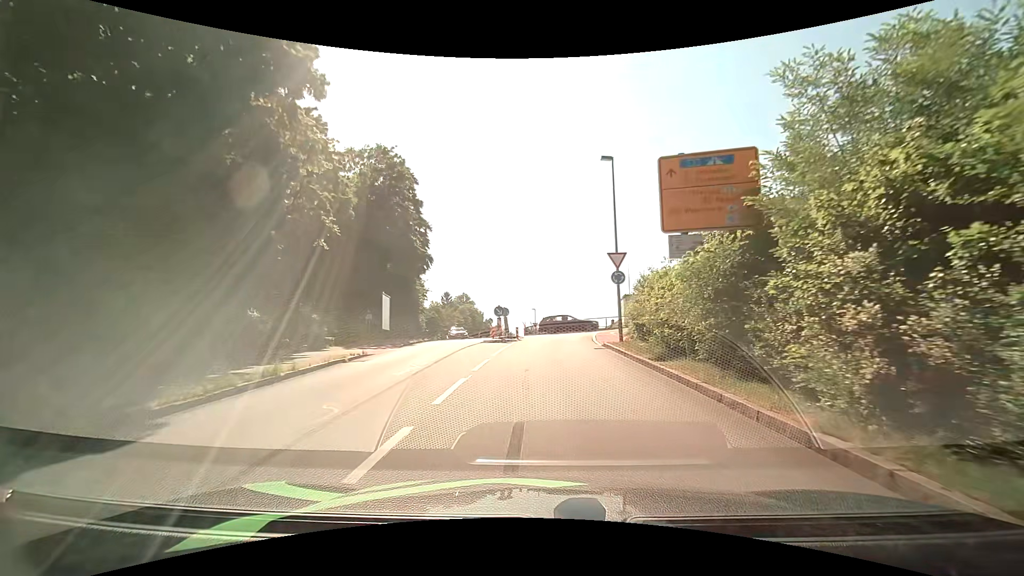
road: residential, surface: asphalt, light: Day
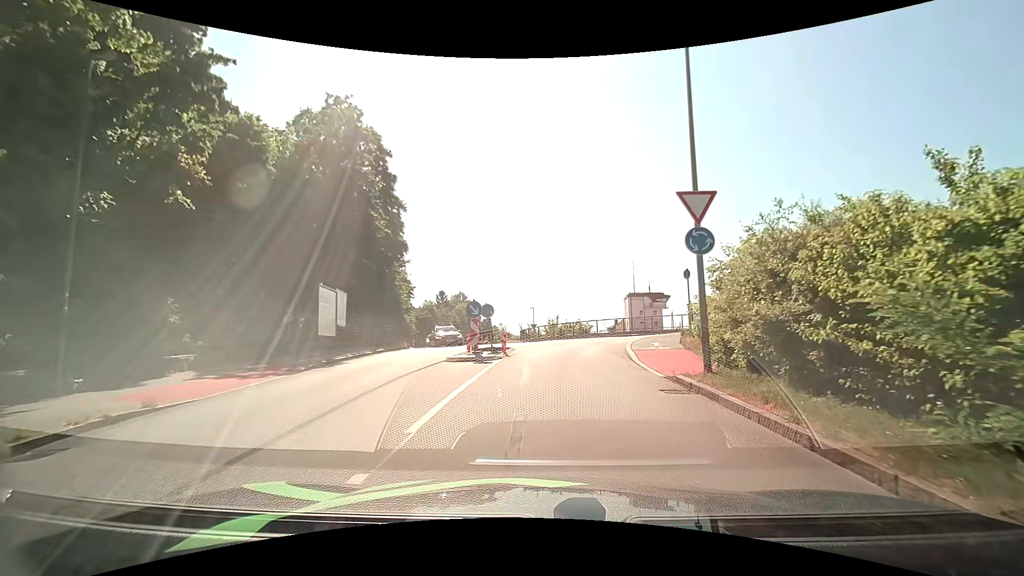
(-0.1, +10.4) m; 0°
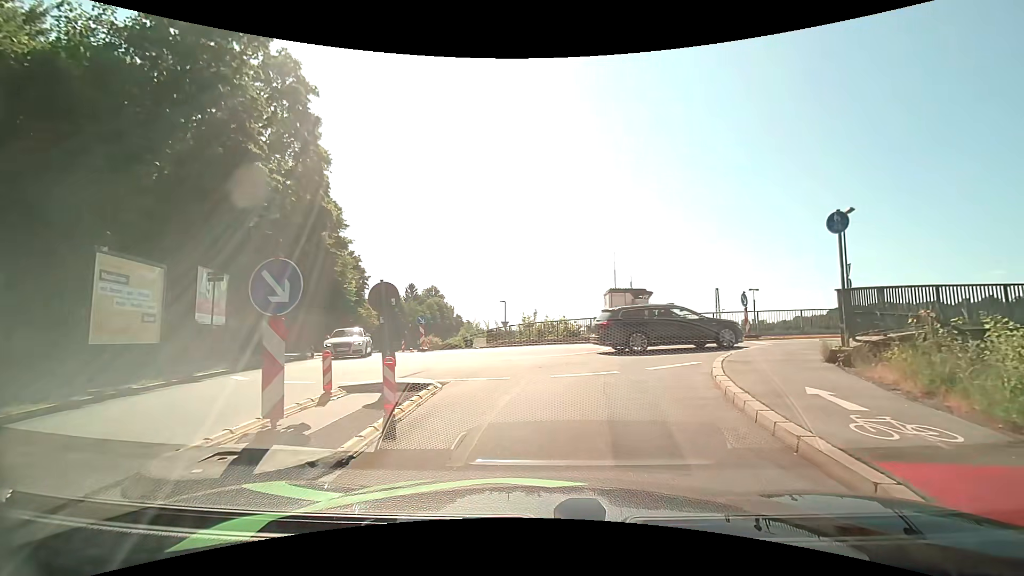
(+0.1, +11.8) m; +3°
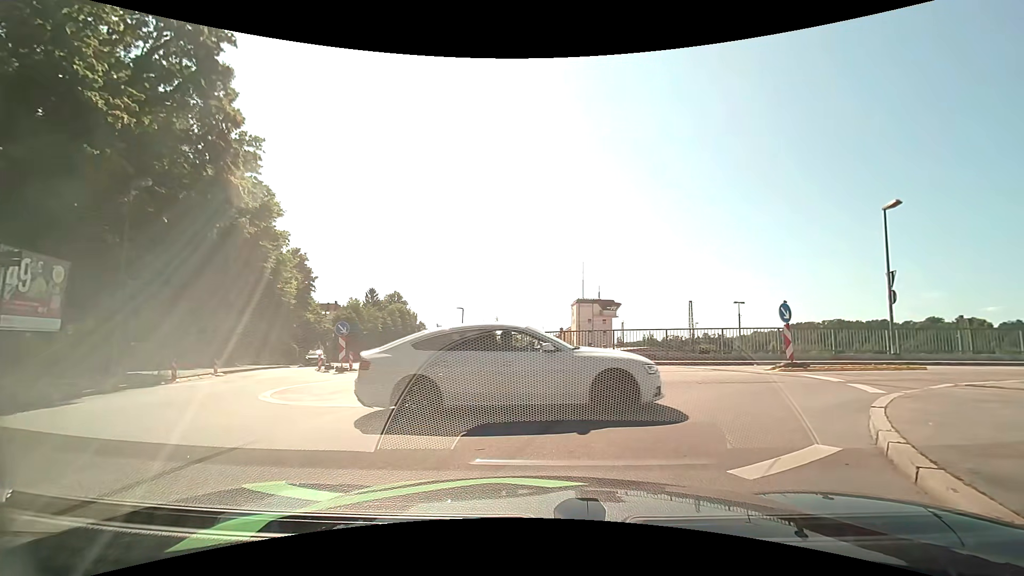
(+0.1, +6.5) m; +5°
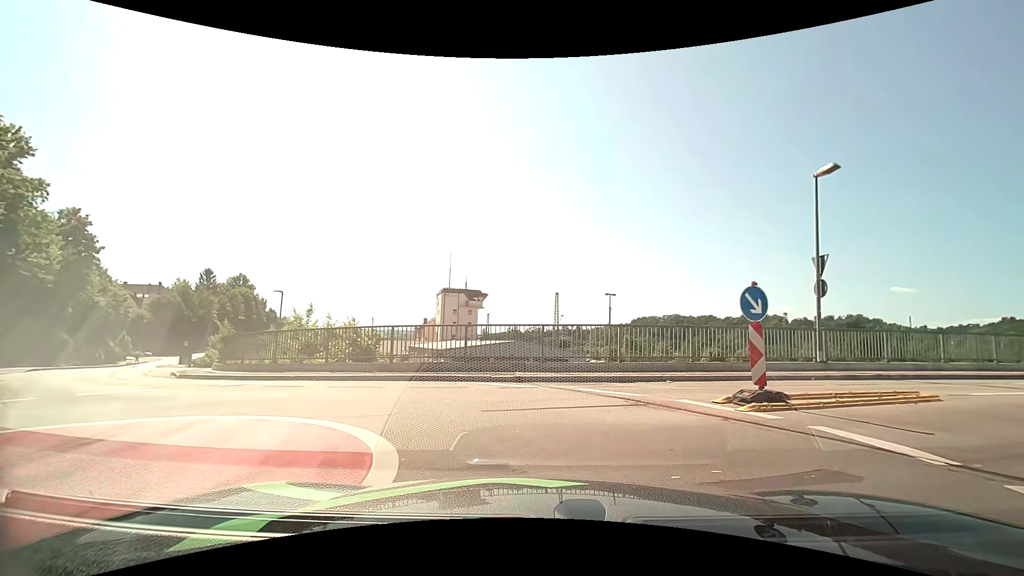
(+0.8, +7.9) m; +14°
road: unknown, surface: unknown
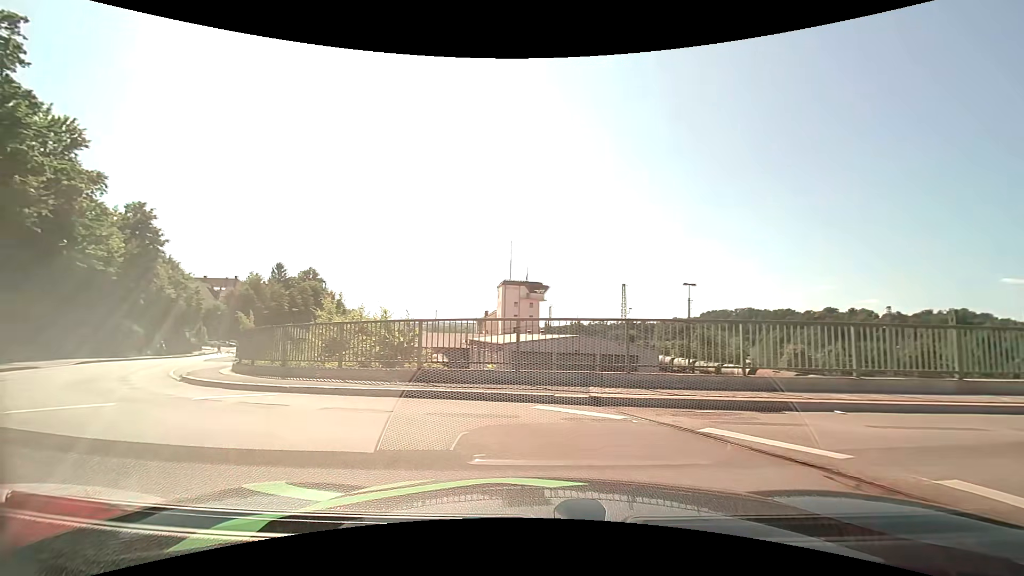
(-0.2, +4.1) m; -8°
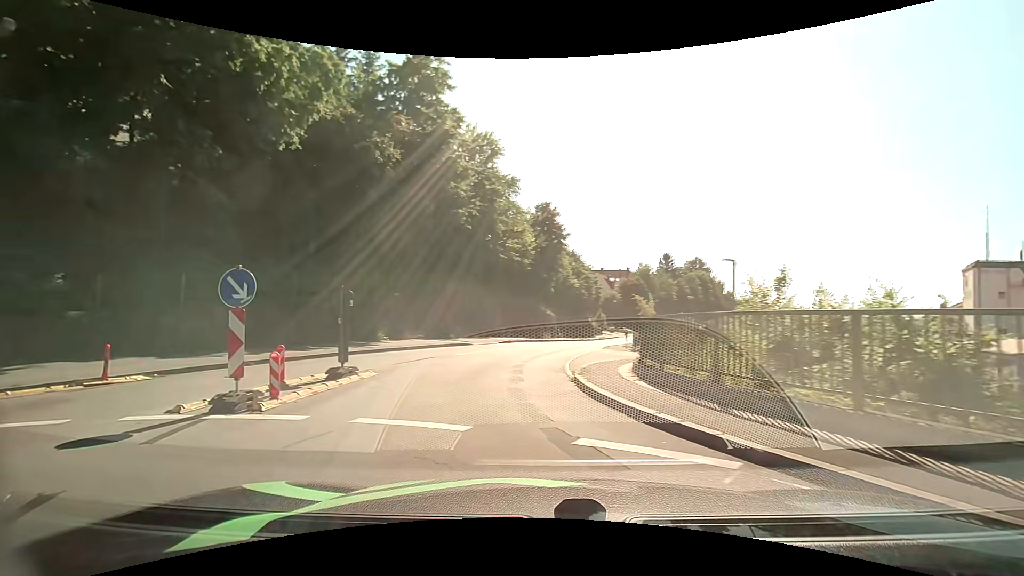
(-2.1, +5.9) m; -42°
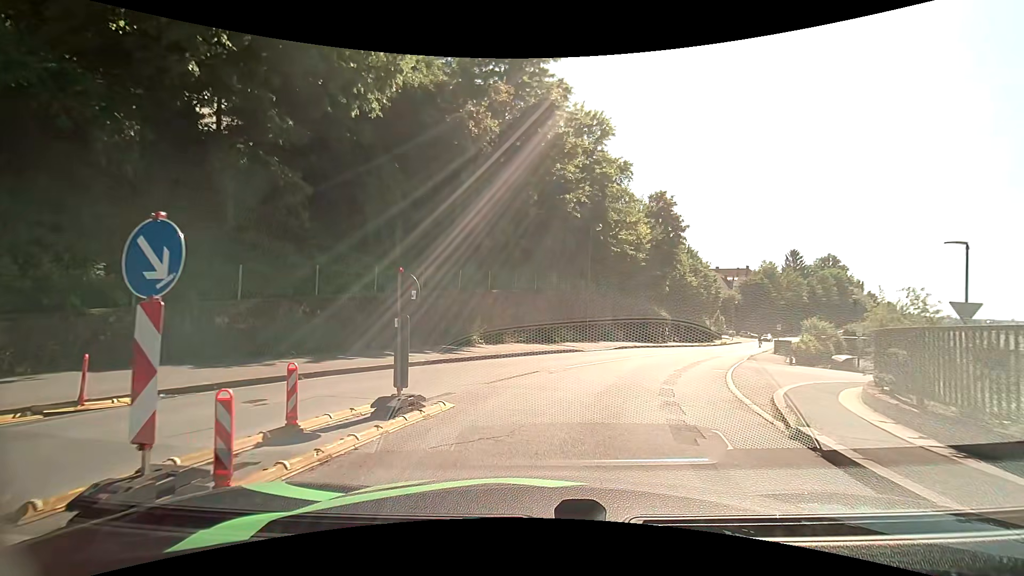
(-0.6, +4.5) m; -12°
(+1, +10) (+4, +19) (+8, +28) (+13, +37) (+17, +46) (+22, +55) (+26, +64) (+30, +73) (+35, +82) (+40, +91) m
